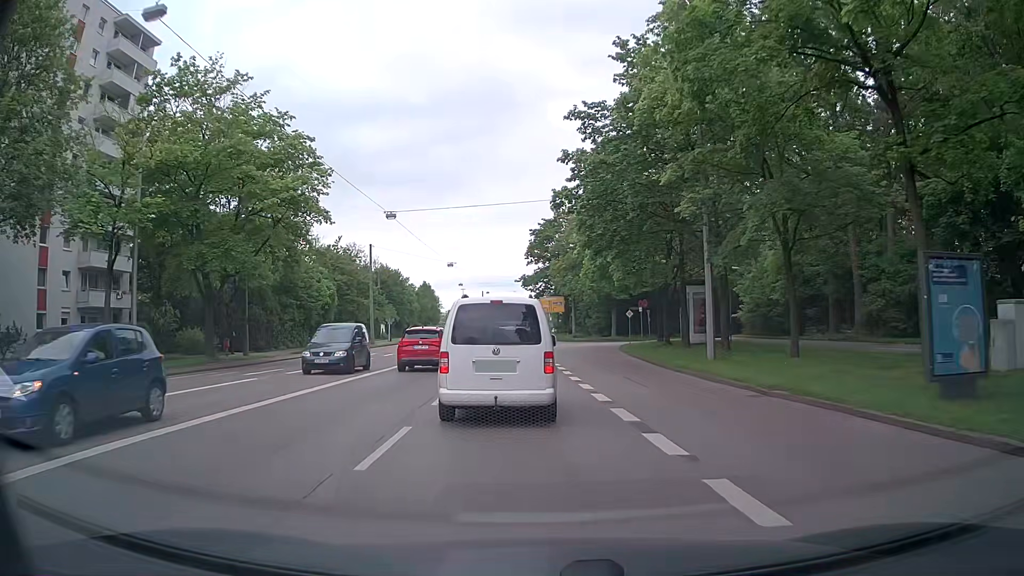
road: tertiary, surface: asphalt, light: Day
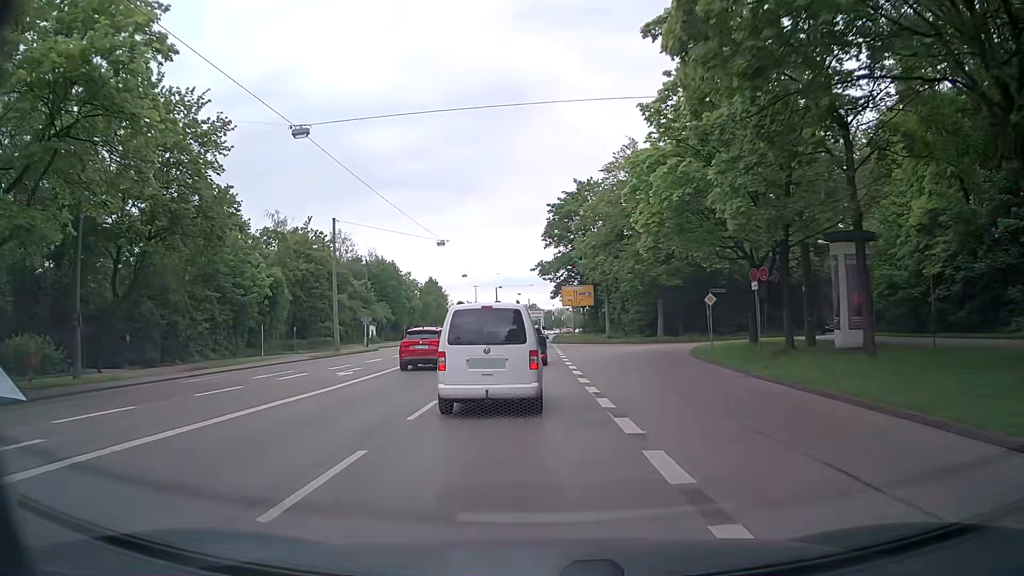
(-0.4, +19.9) m; -2°
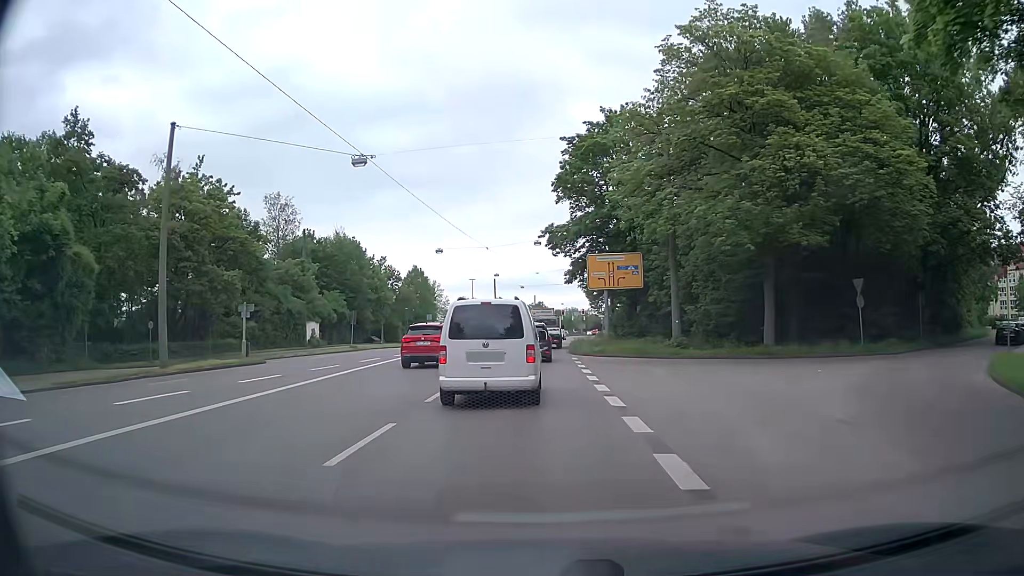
(-0.5, +28.1) m; -1°
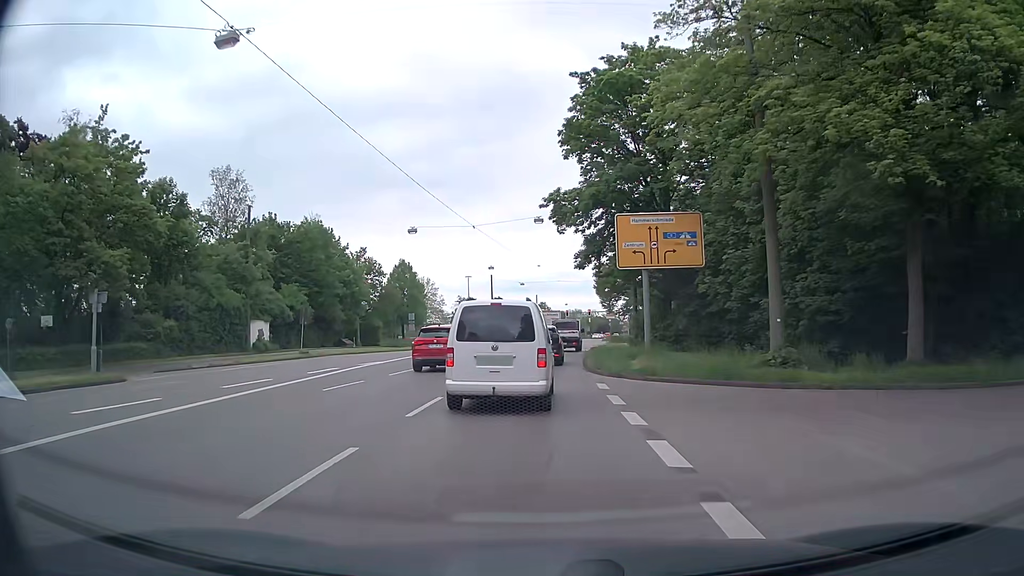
(-0.1, +13.9) m; -1°
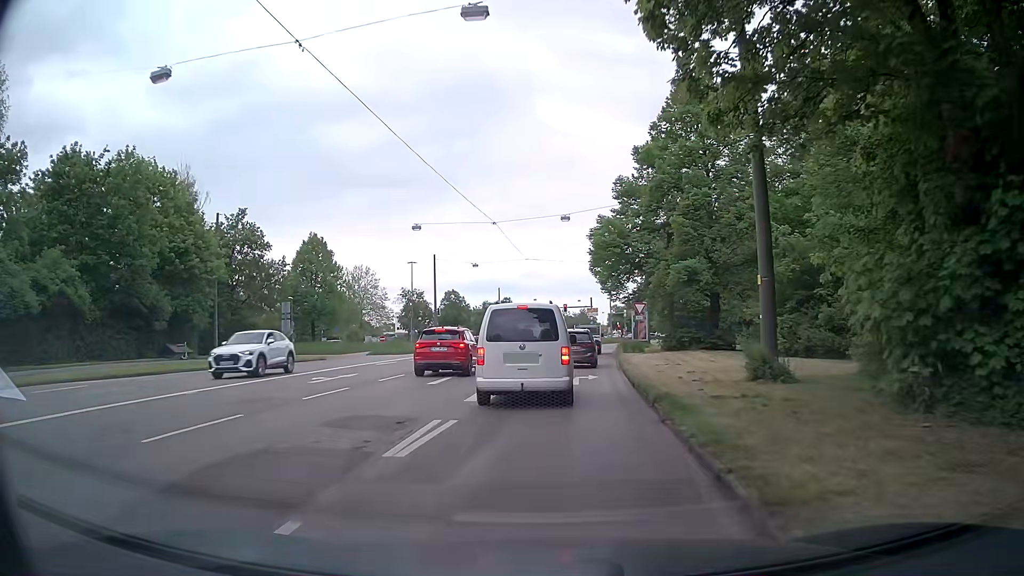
(+0.5, +31.4) m; +3°
(0, +10) (0, +20) (+1, +30) (+2, +40) (+3, +50) (+4, +60) (+5, +70) (+7, +80) (+9, +89) (+11, +99) m
